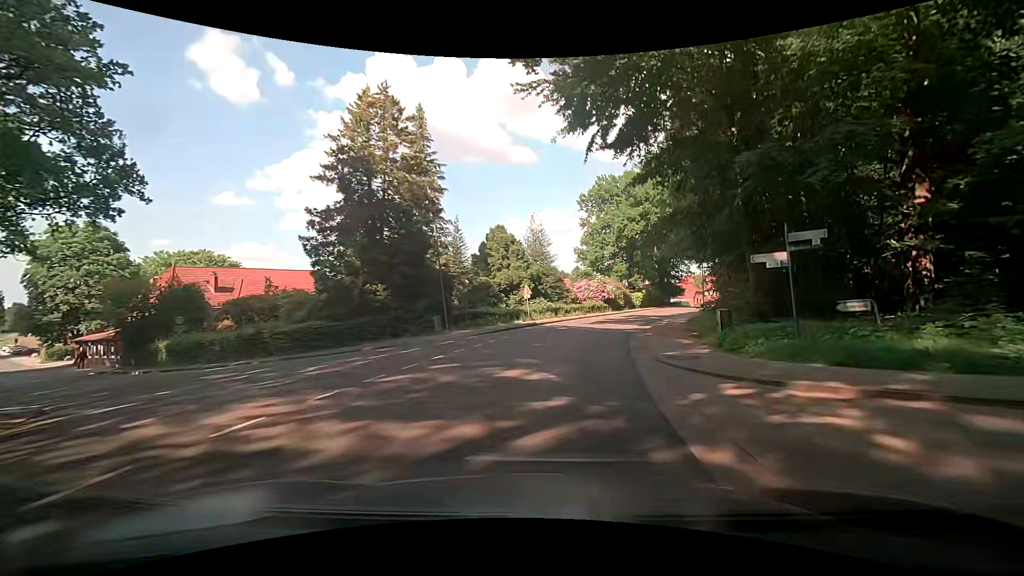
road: tertiary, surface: asphalt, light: Day
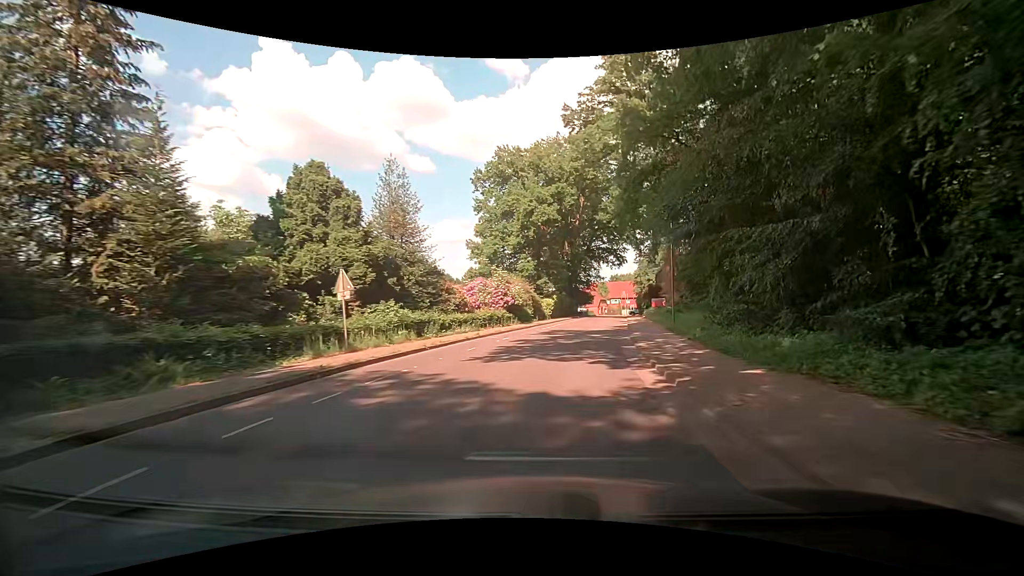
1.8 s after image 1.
(+2.1, +20.5) m; +12°
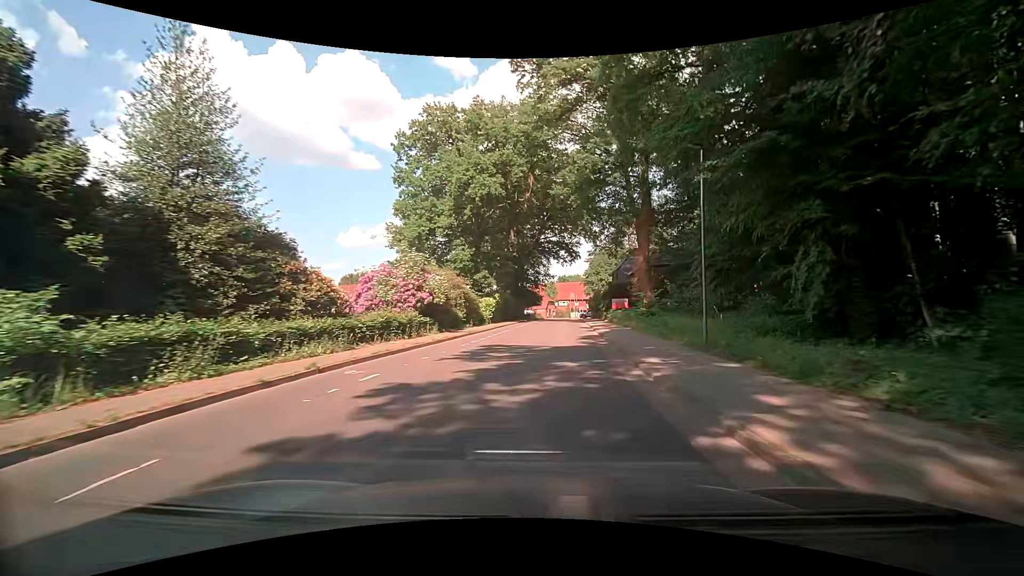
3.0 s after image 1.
(+0.8, +13.0) m; +6°
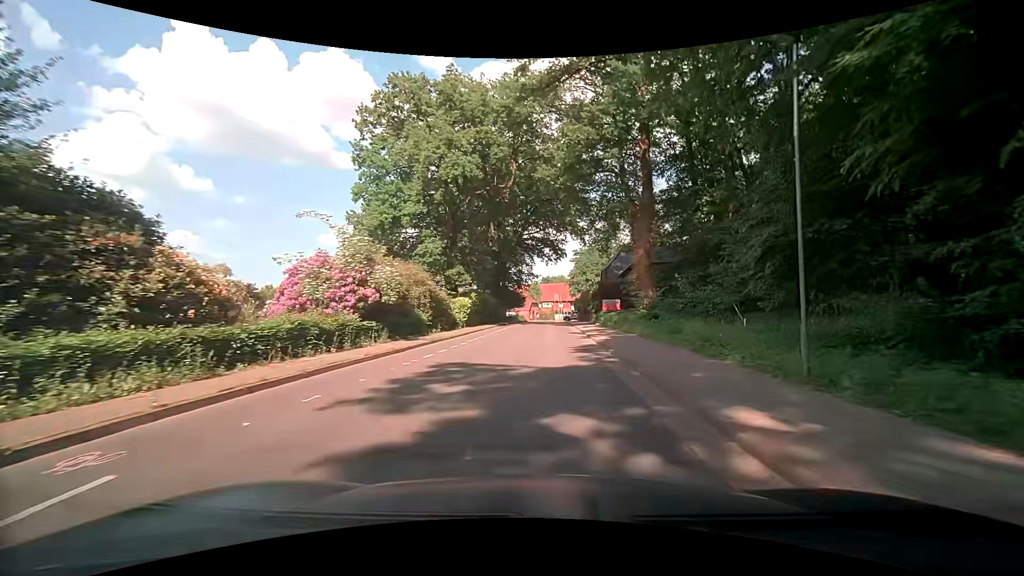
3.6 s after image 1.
(+0.2, +6.3) m; +2°
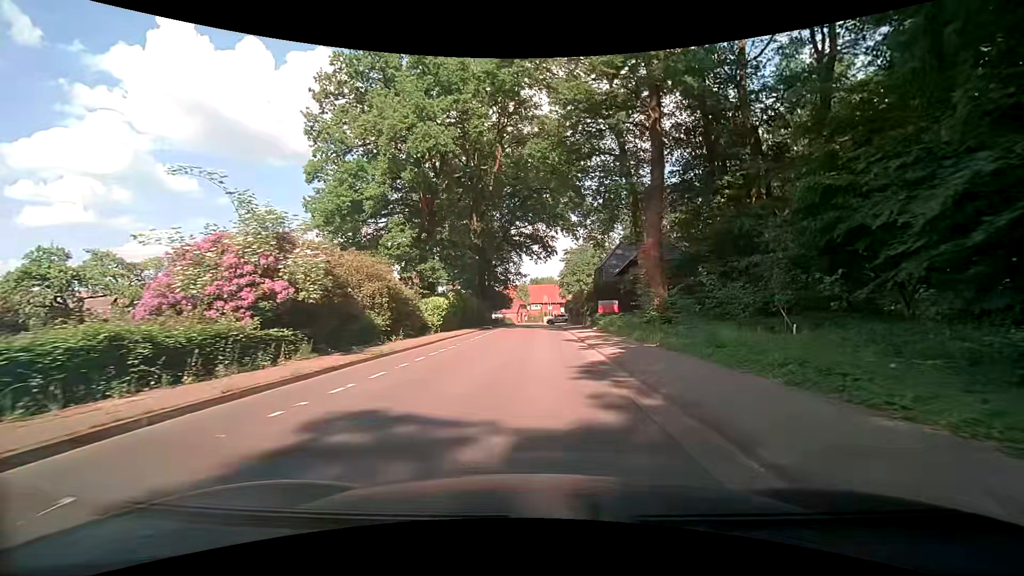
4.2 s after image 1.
(+0.1, +6.1) m; +2°
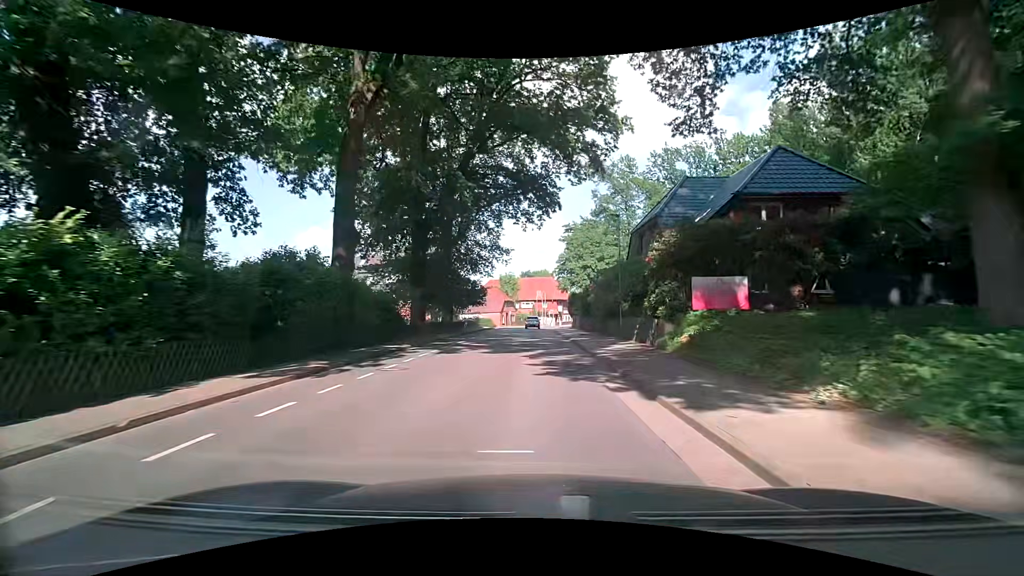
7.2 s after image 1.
(+0.7, +31.0) m; +1°
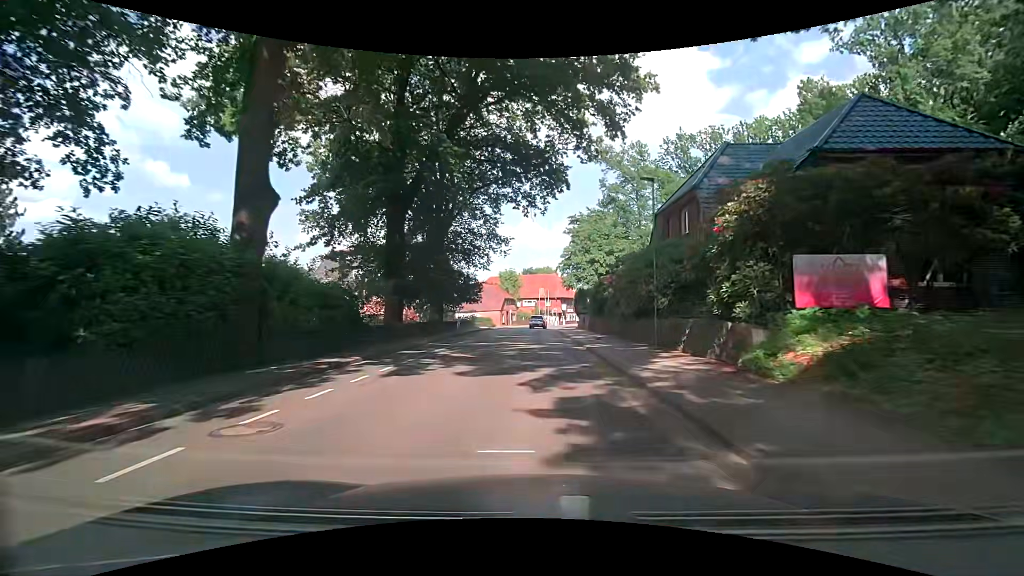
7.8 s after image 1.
(0.0, +6.5) m; 0°
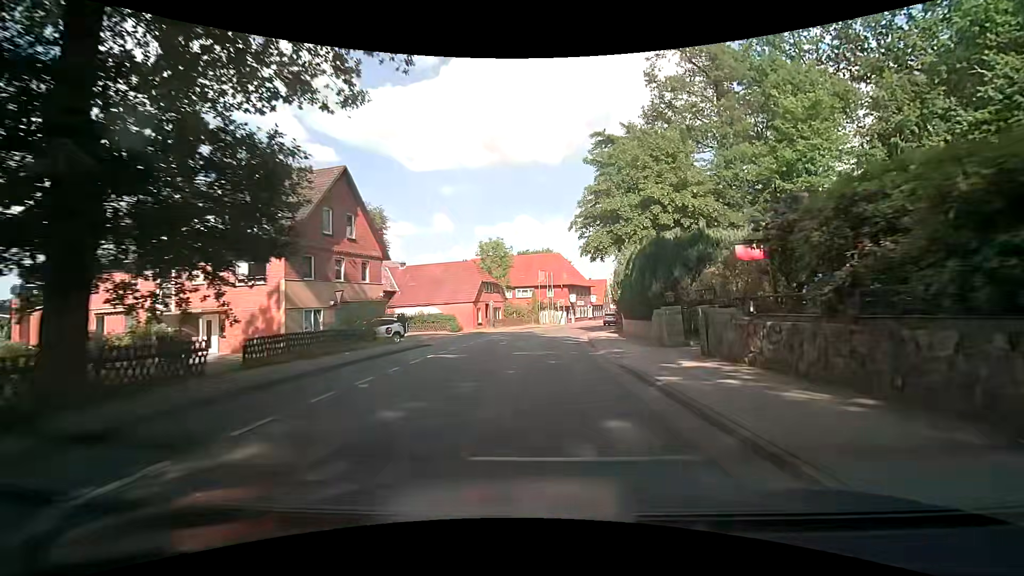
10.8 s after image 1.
(+0.1, +33.5) m; 0°
(0, +10) (0, +20) (+1, +30) (+2, +40) (+4, +50) (+6, +59) (+9, +69) (+13, +78) (+16, +88) (+20, +97) m
